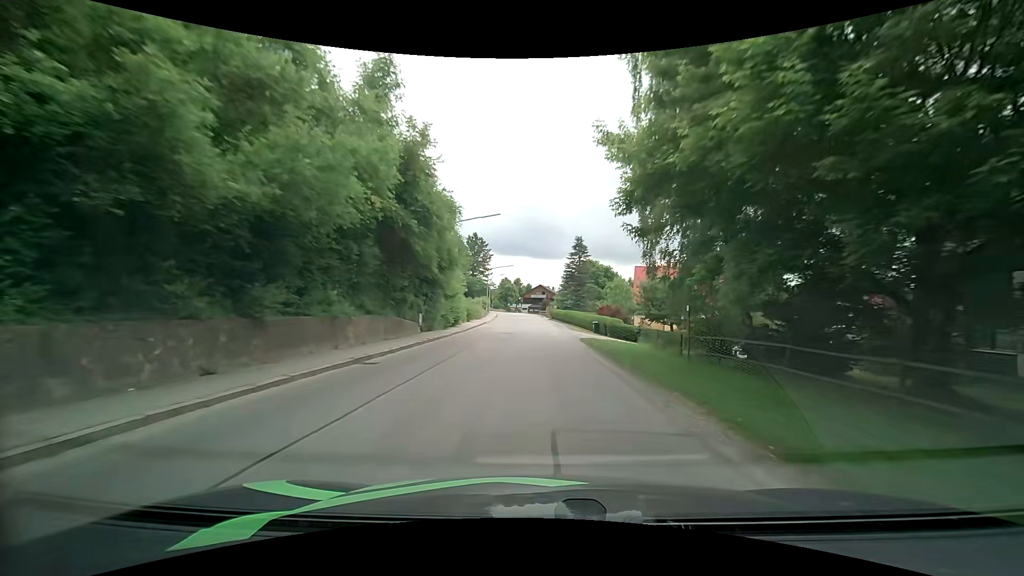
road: secondary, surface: asphalt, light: Day
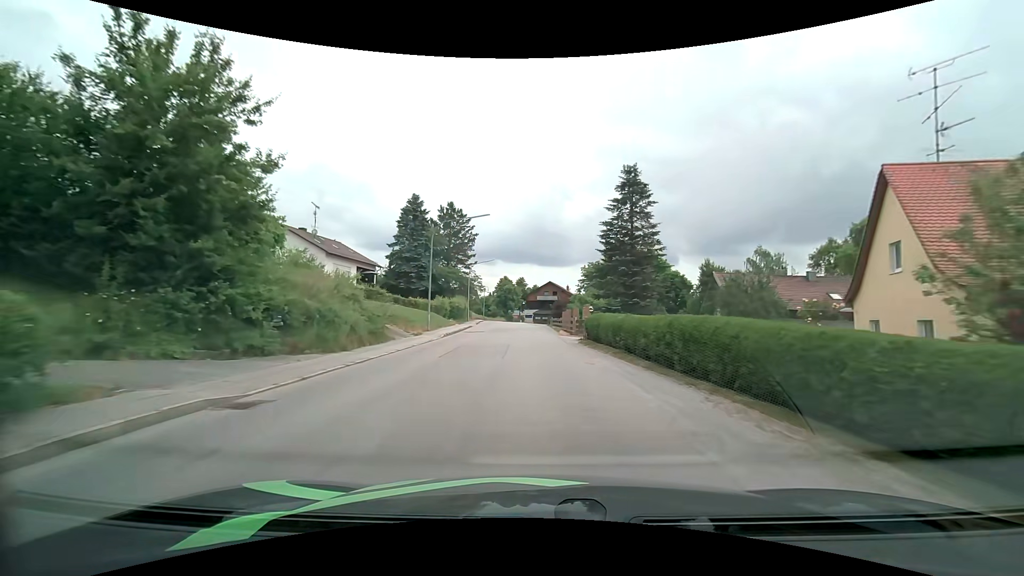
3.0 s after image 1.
(-0.1, +42.1) m; -1°
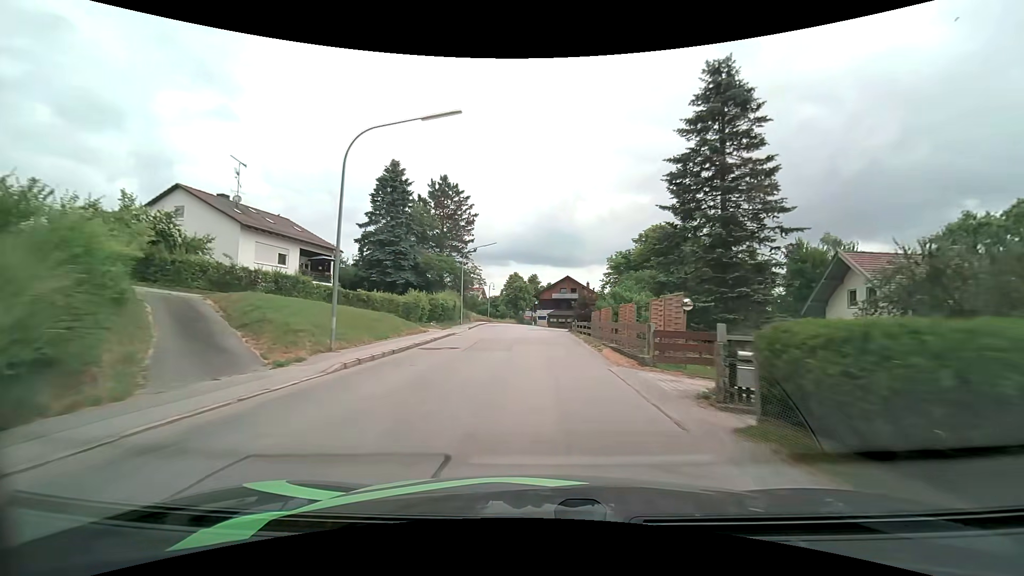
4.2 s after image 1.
(-0.2, +16.7) m; -2°
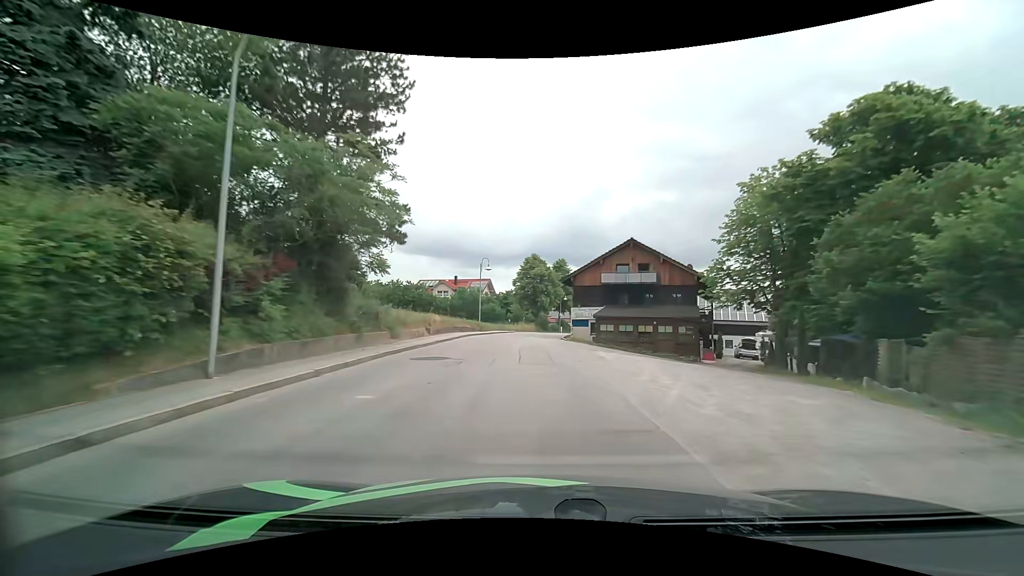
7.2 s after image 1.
(-0.7, +41.0) m; -3°
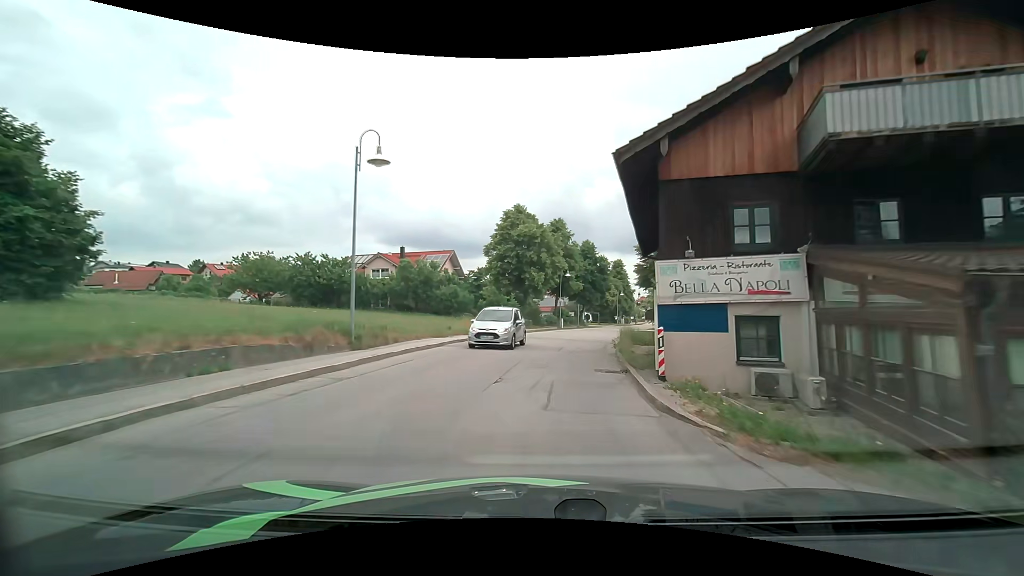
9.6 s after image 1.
(-0.1, +31.9) m; +2°
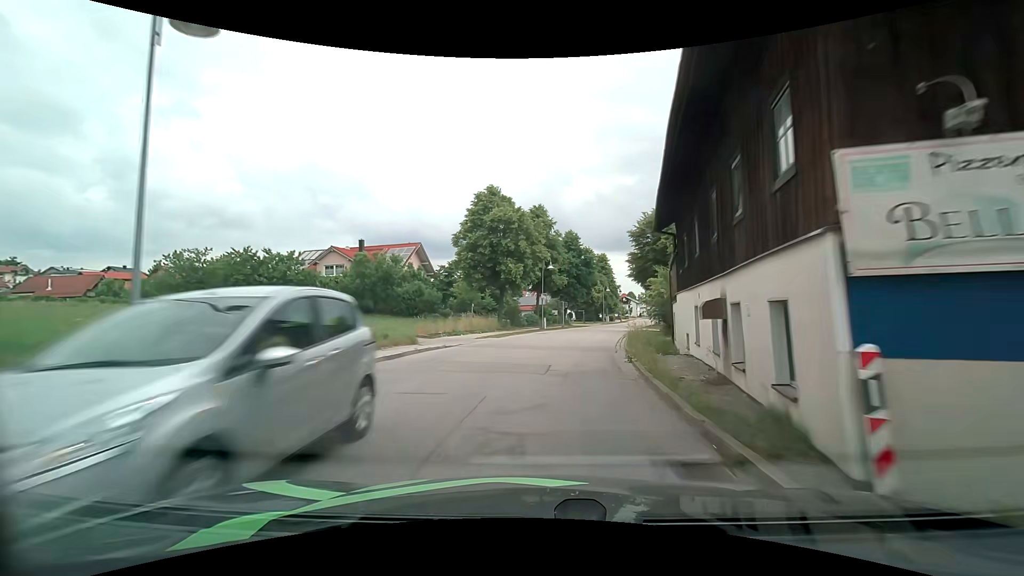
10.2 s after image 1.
(+0.1, +7.8) m; +1°
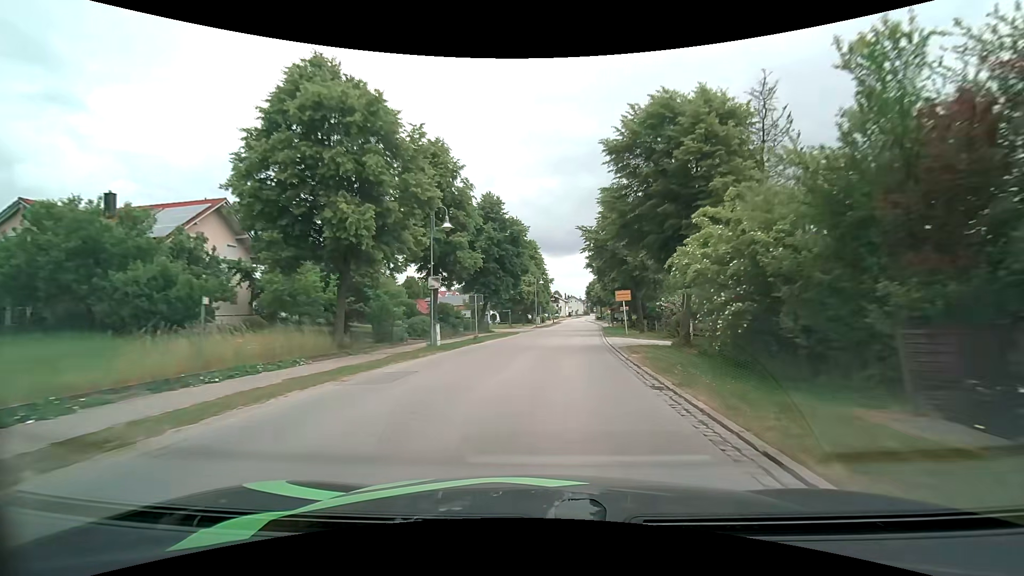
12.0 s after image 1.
(+1.9, +23.4) m; +9°
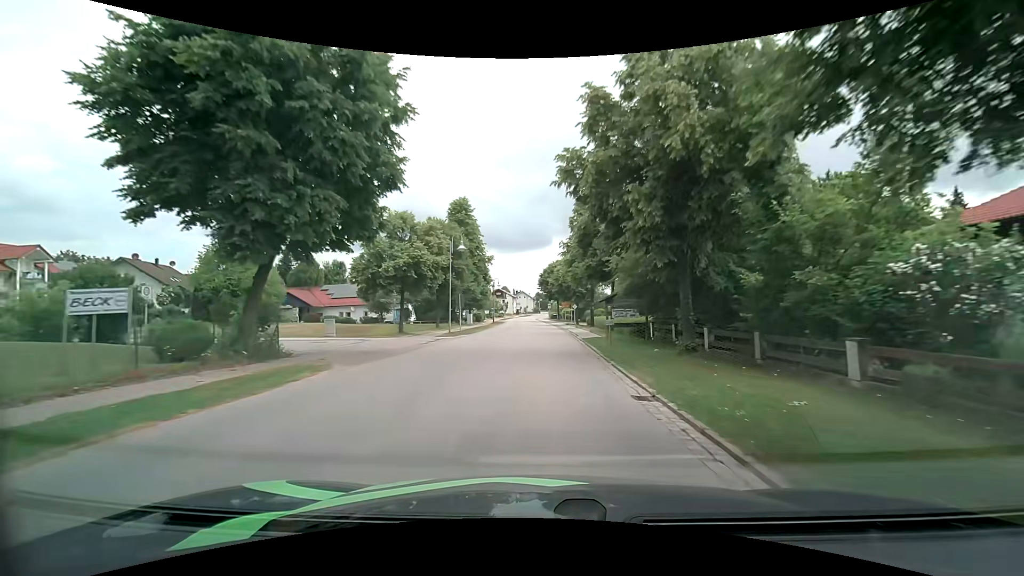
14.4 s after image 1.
(+2.2, +31.6) m; +6°
(0, +10) (0, +20) (0, +30) (0, +40) (0, +50) (0, +60) (0, +70) (-1, +80) (-1, +90) (-2, +100) m
